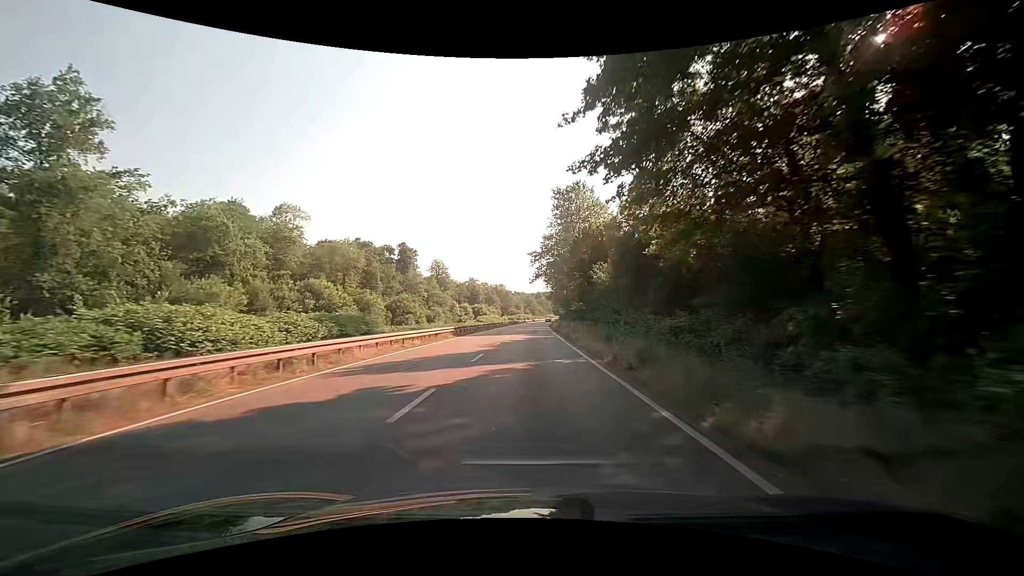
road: trunk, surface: asphalt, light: Day
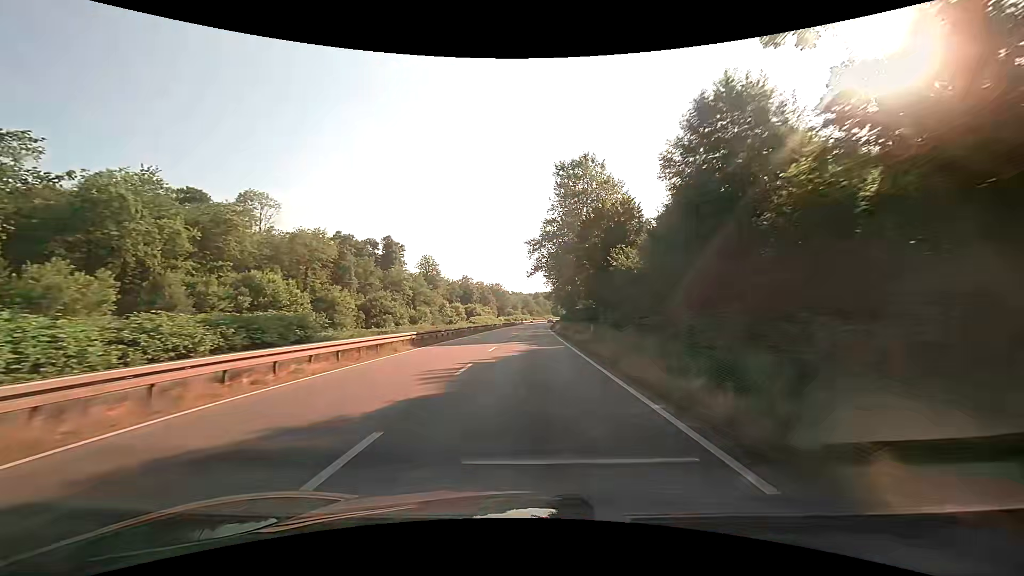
(+0.1, +12.6) m; +1°
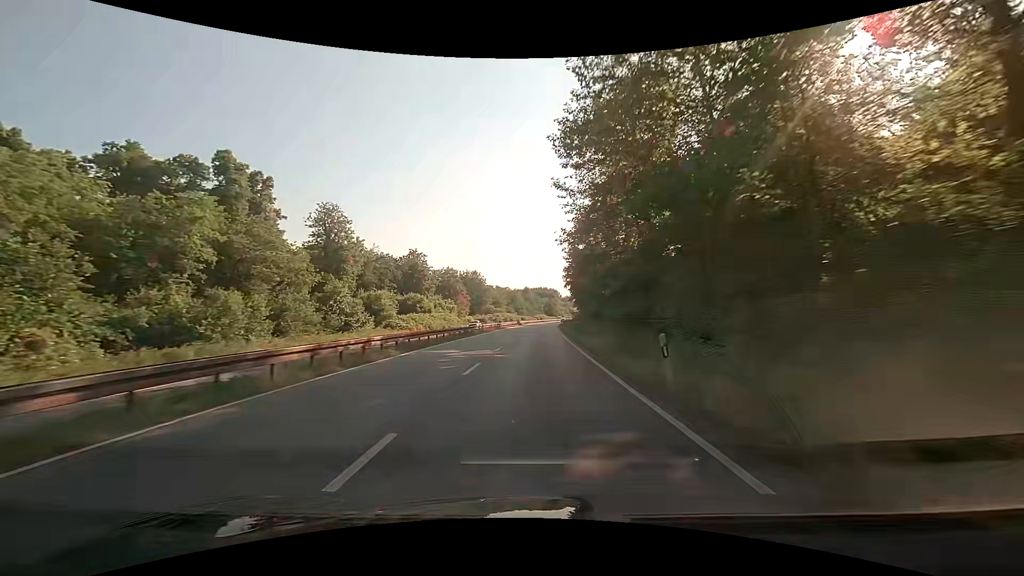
(+0.8, +63.3) m; +1°
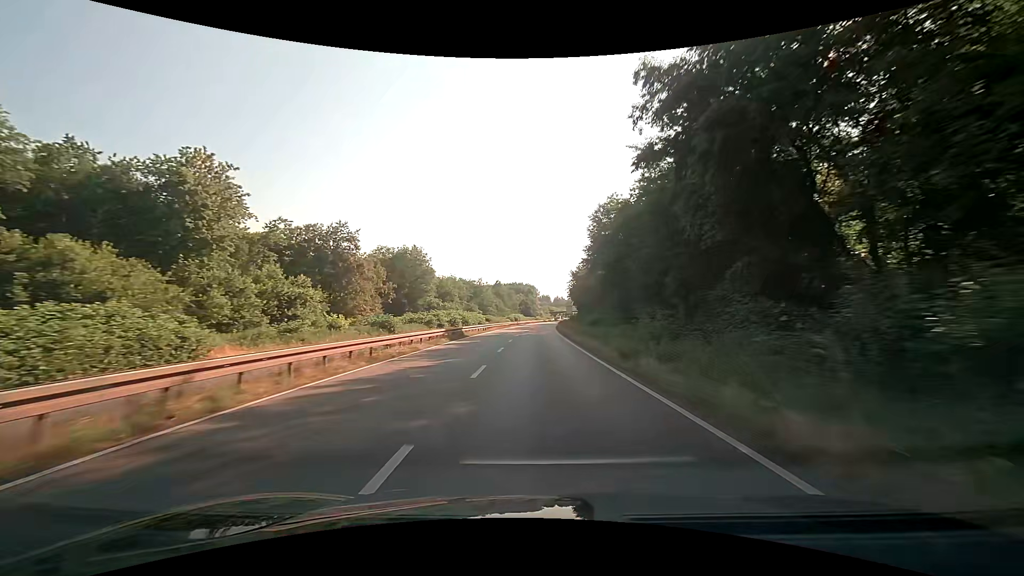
(+1.4, +63.8) m; +3°
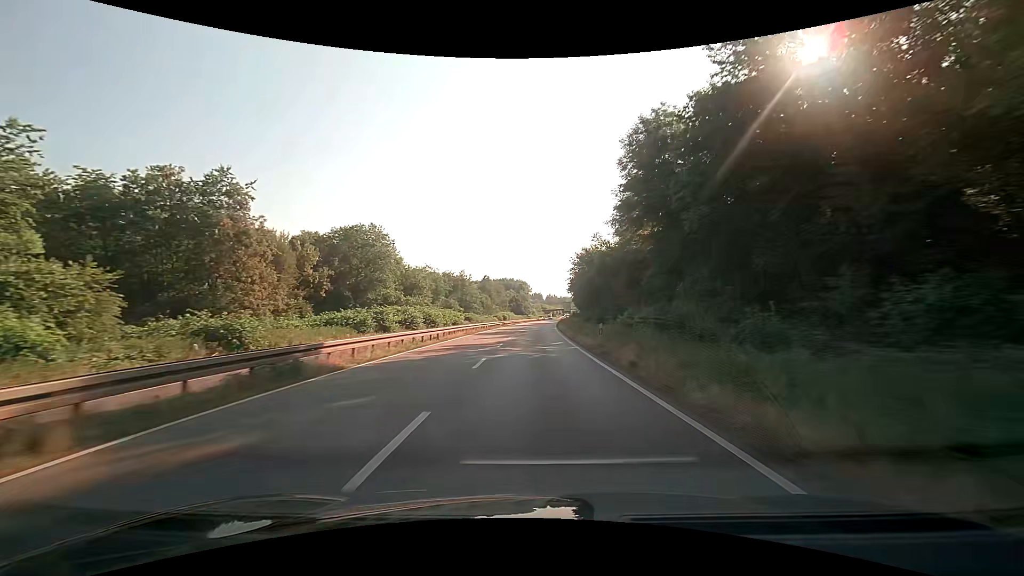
(+0.3, +25.3) m; +1°
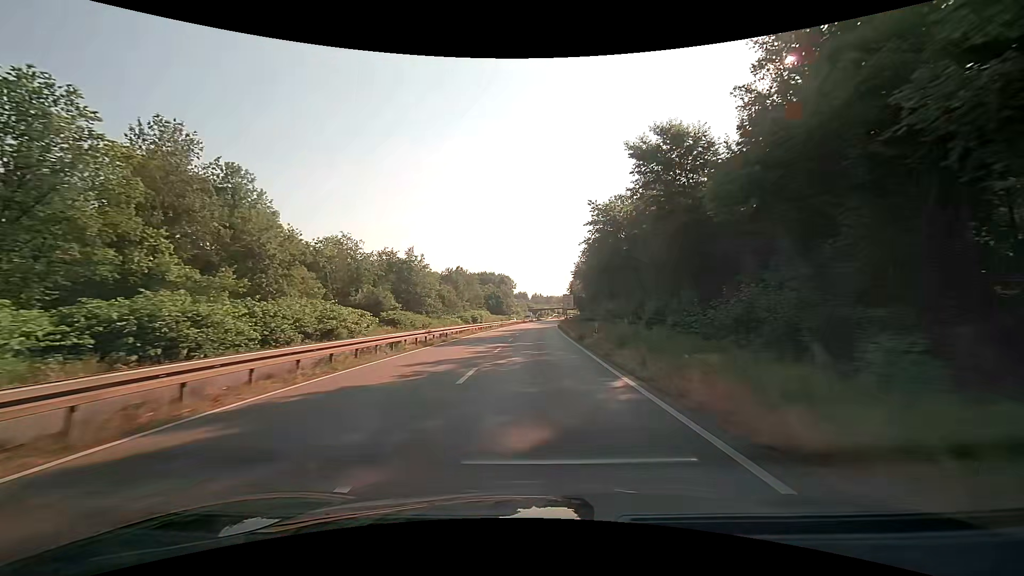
(+0.5, +47.9) m; +1°
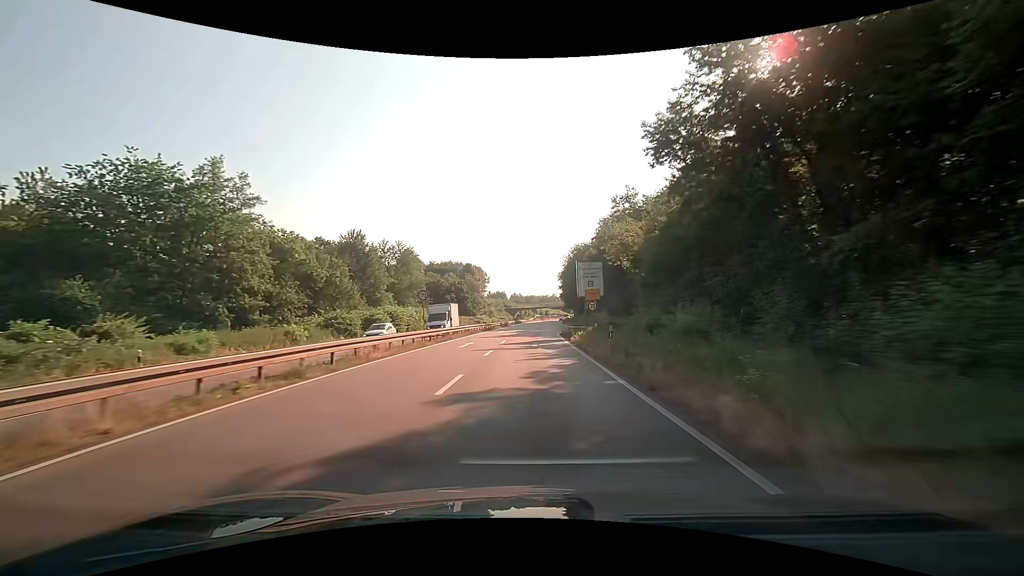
(+1.3, +55.2) m; +3°
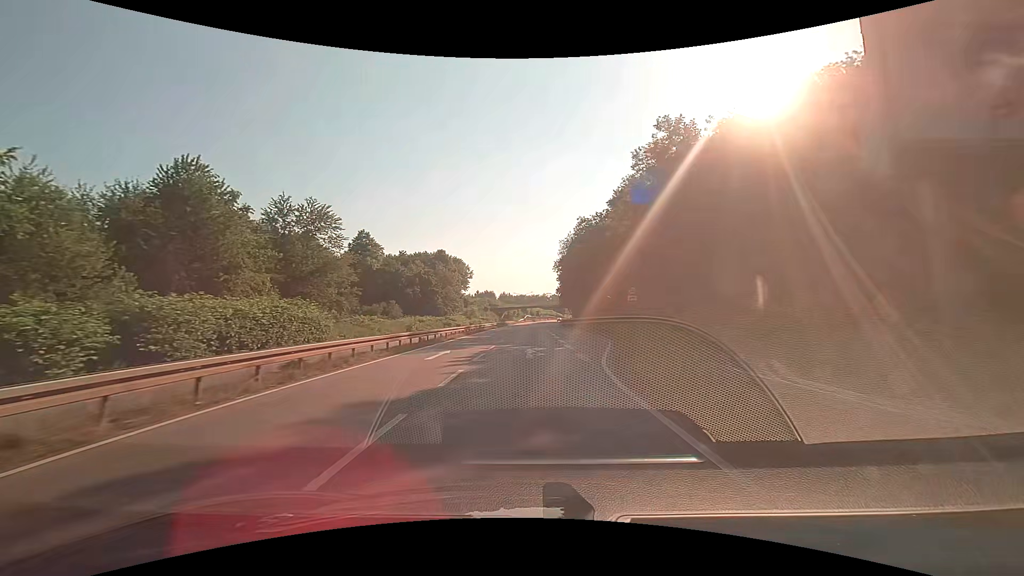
(+0.2, +31.9) m; +1°
(0, +10) (0, +20) (0, +30) (0, +40) (0, +50) (0, +60) (0, +70) (+1, +80) (+1, +90) (+1, +100) m
